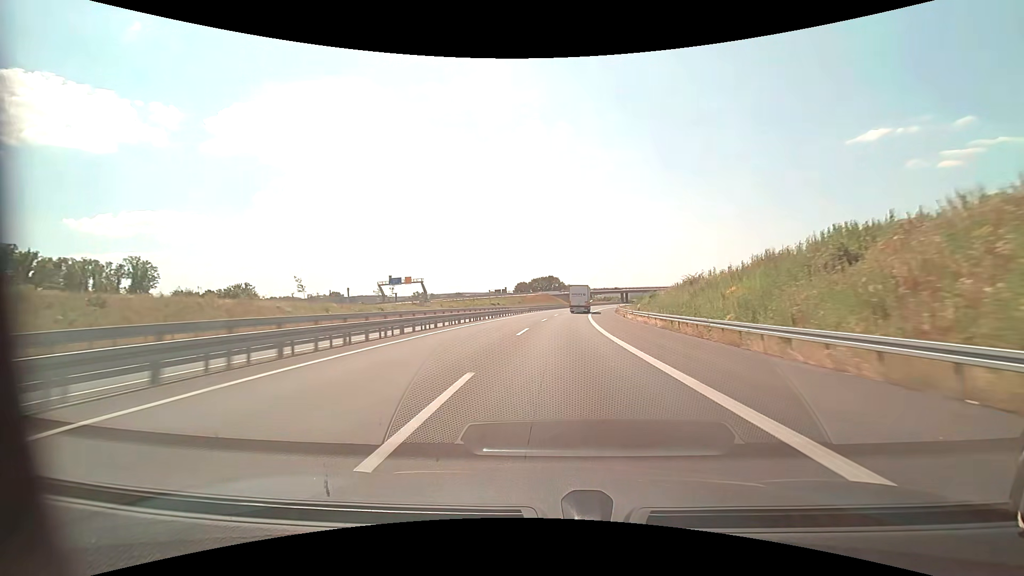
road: motorway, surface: asphalt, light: Day
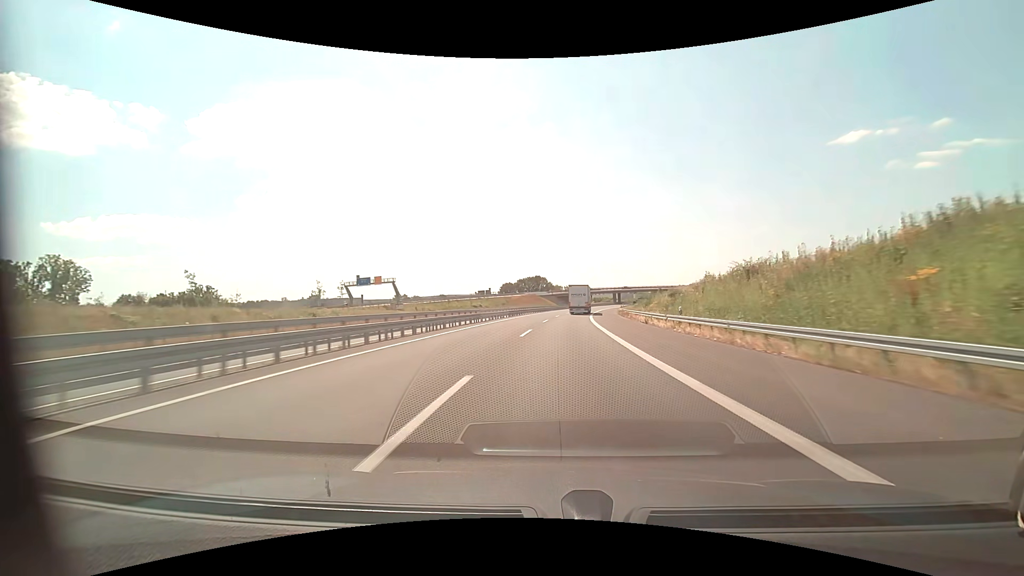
(+0.3, +18.2) m; +2°
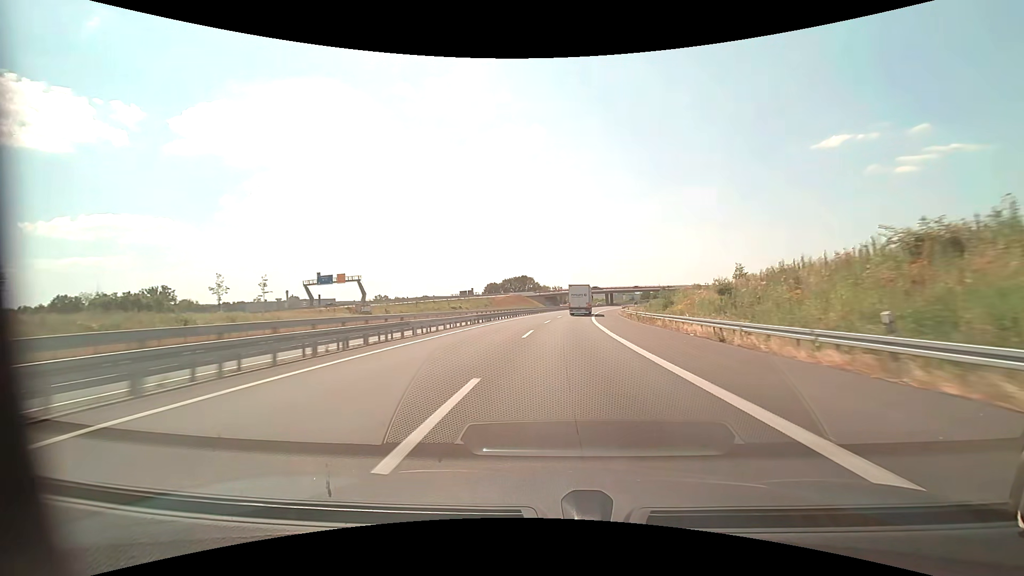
(+0.2, +18.3) m; +1°
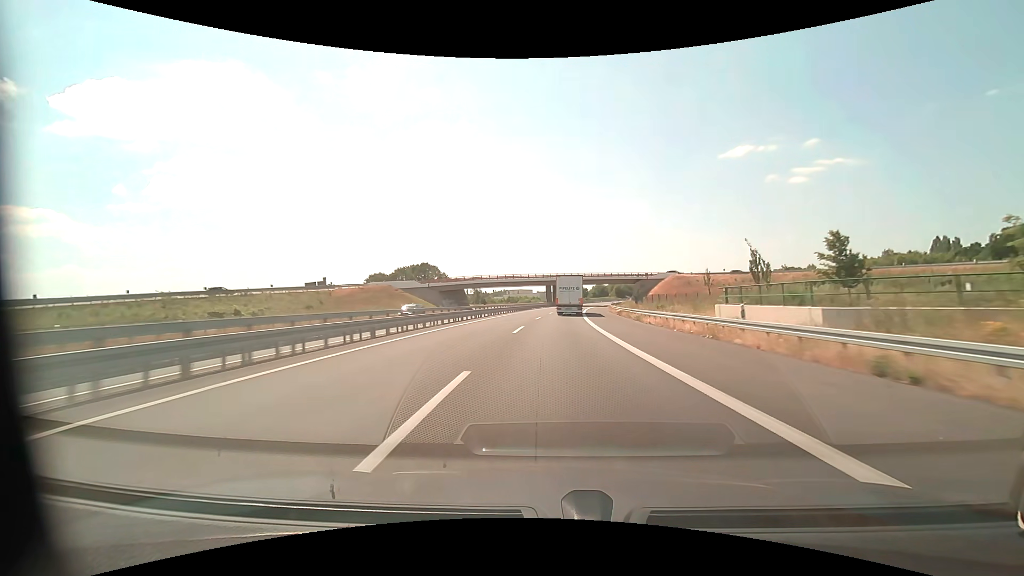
(+6.5, +89.6) m; +9°
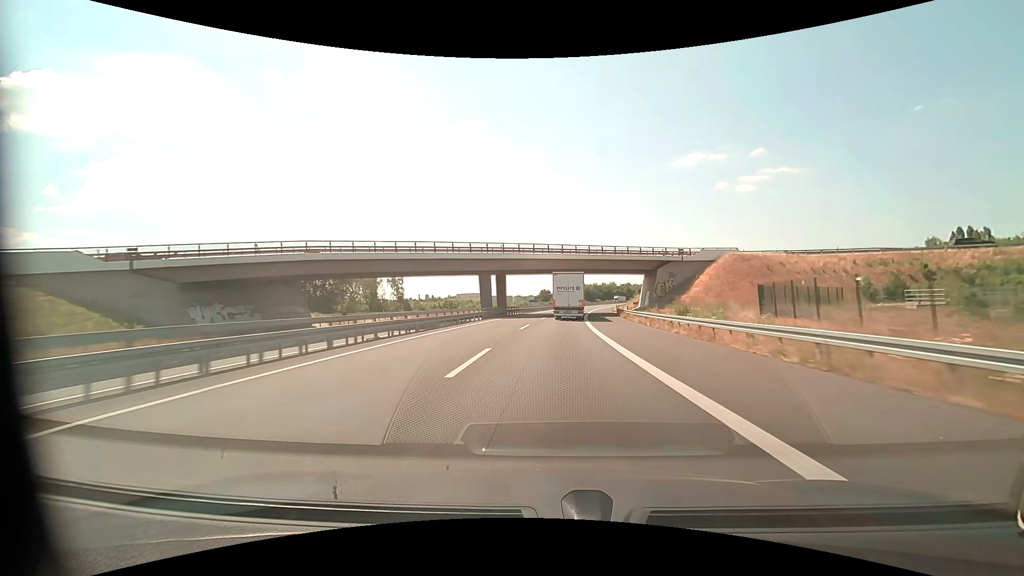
(+3.0, +66.2) m; +5°
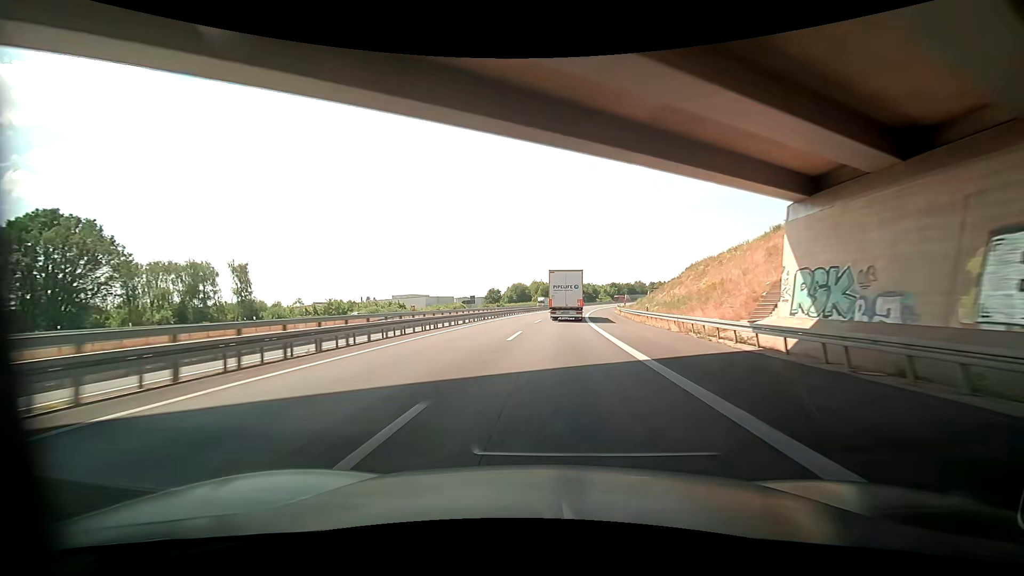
(+2.8, +62.5) m; +6°
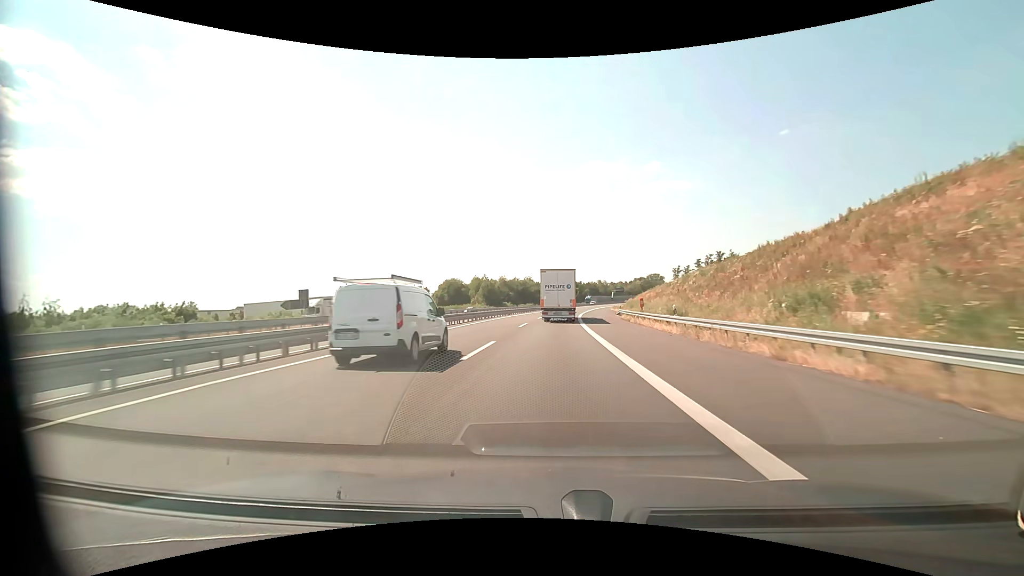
(+2.5, +60.7) m; +5°
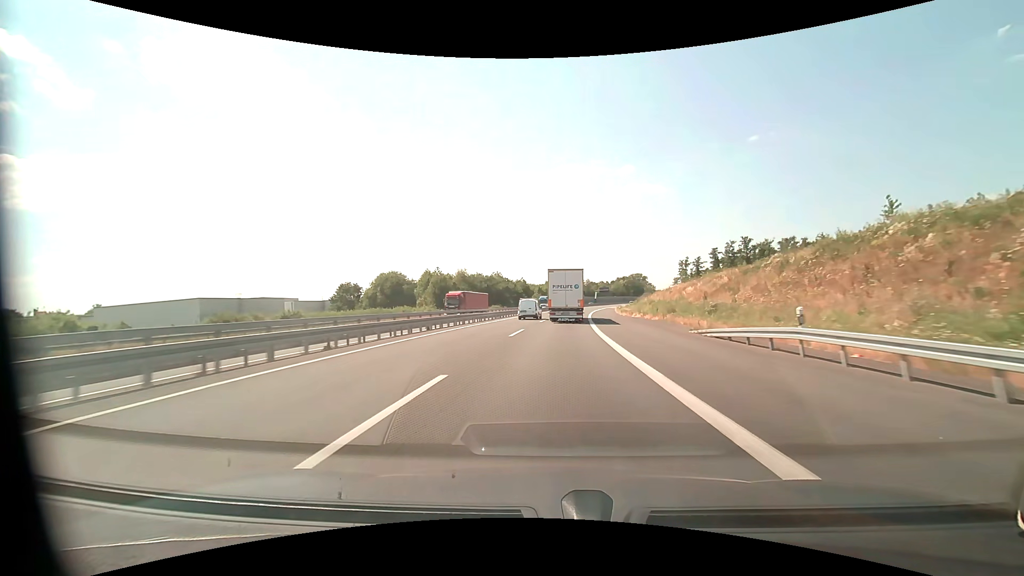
(+1.1, +44.8) m; +3°
(0, +10) (0, +20) (+1, +30) (+1, +40) (+2, +50) (+3, +60) (+4, +70) (+5, +80) (+6, +90) (+8, +100) m
